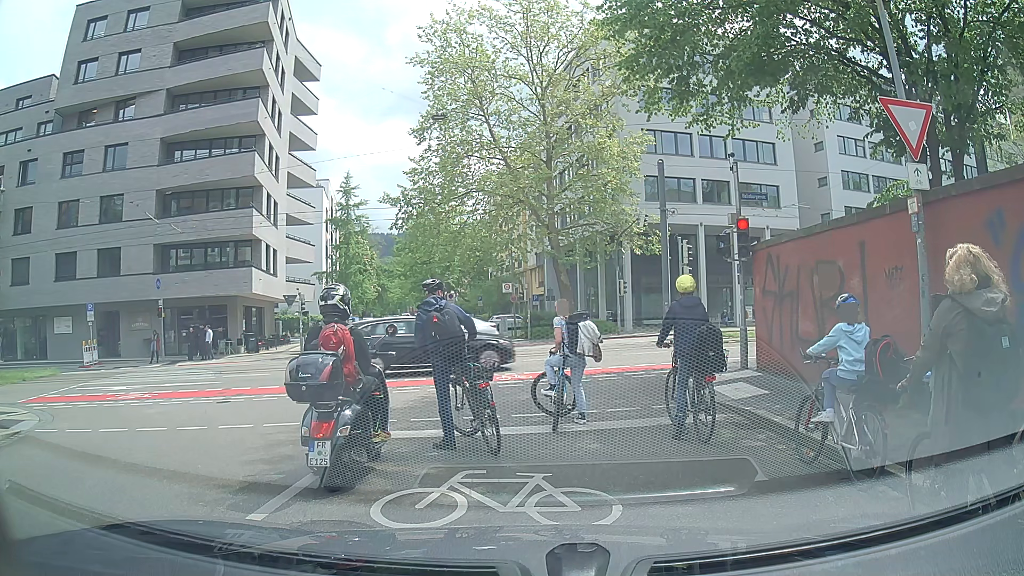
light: Day
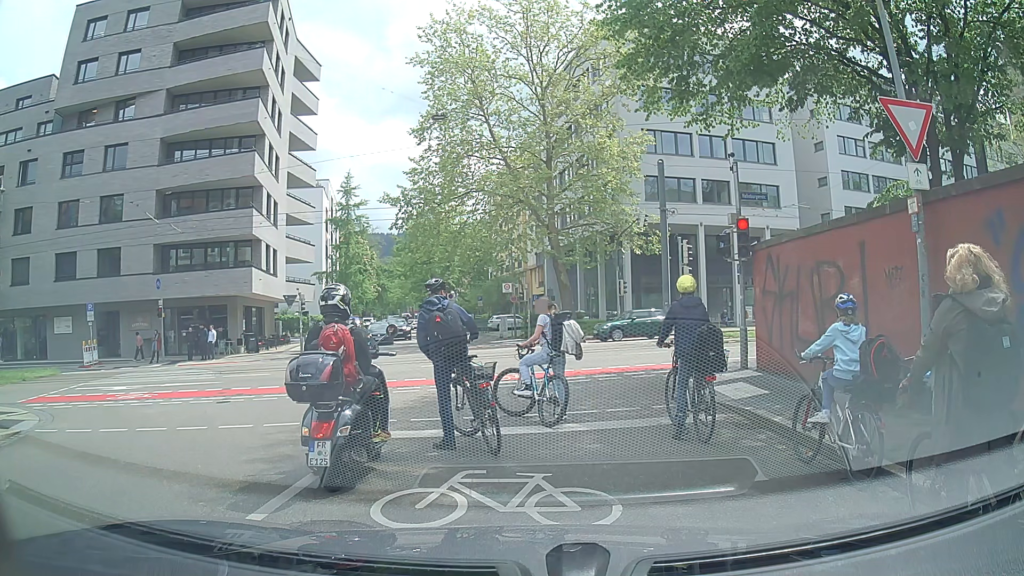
(0.0, 0.0) m; 0°
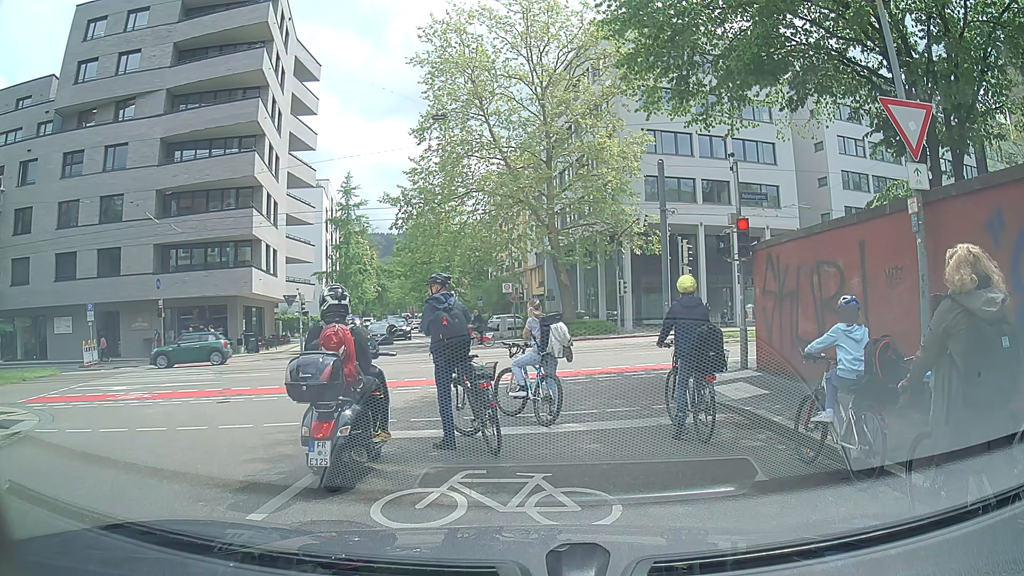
(0.0, 0.0) m; 0°
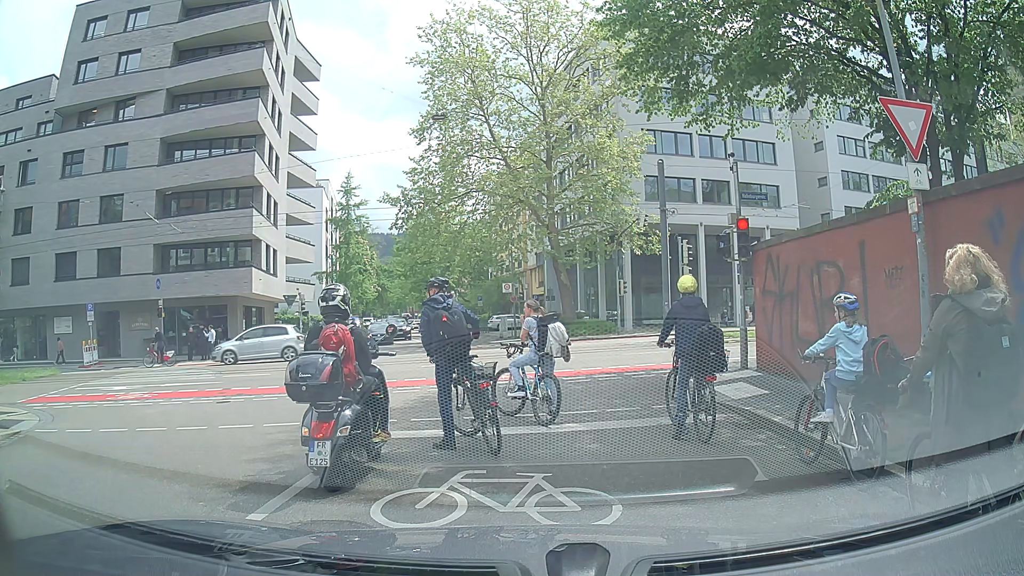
(0.0, 0.0) m; 0°
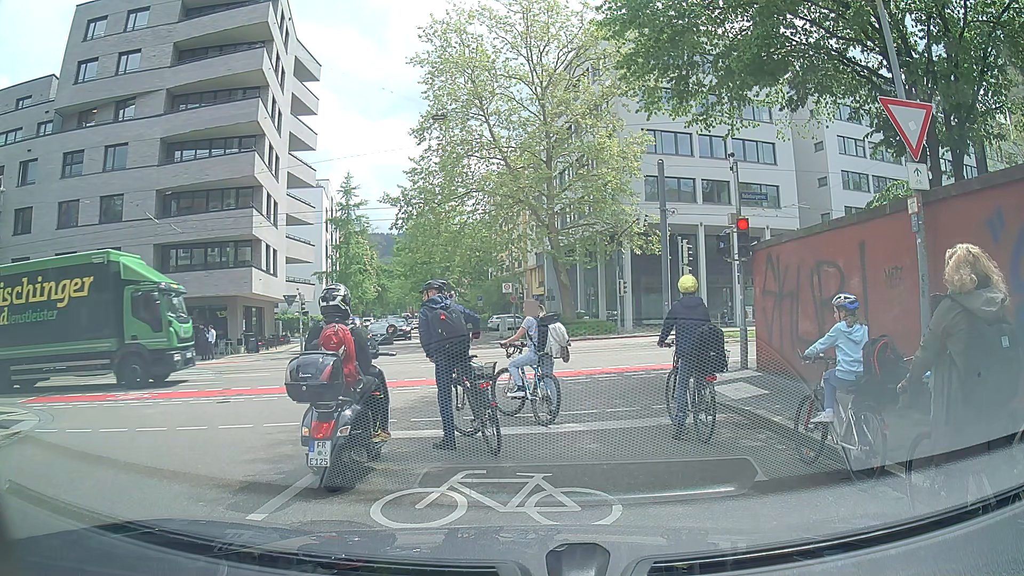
(0.0, 0.0) m; 0°
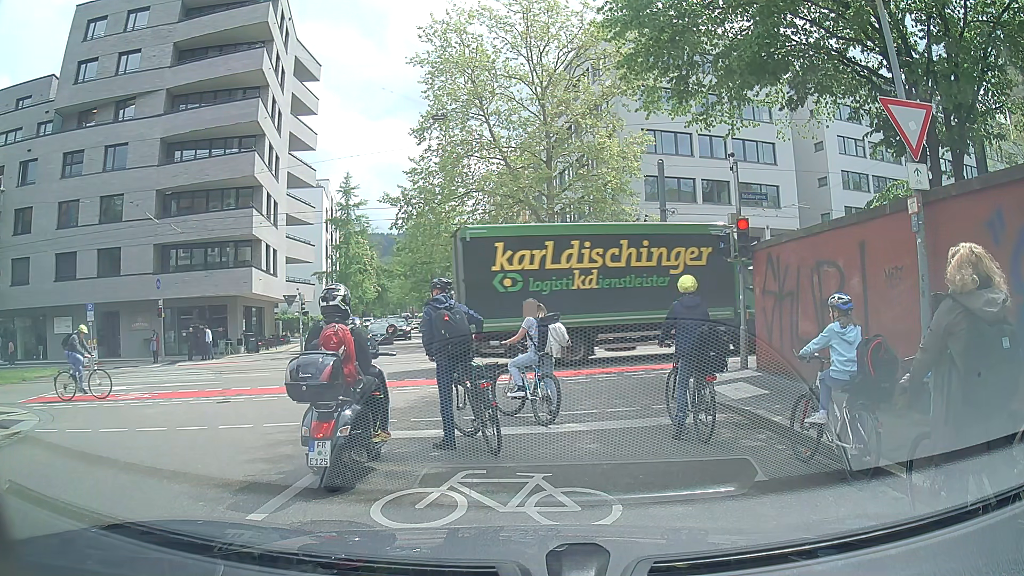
(0.0, 0.0) m; 0°
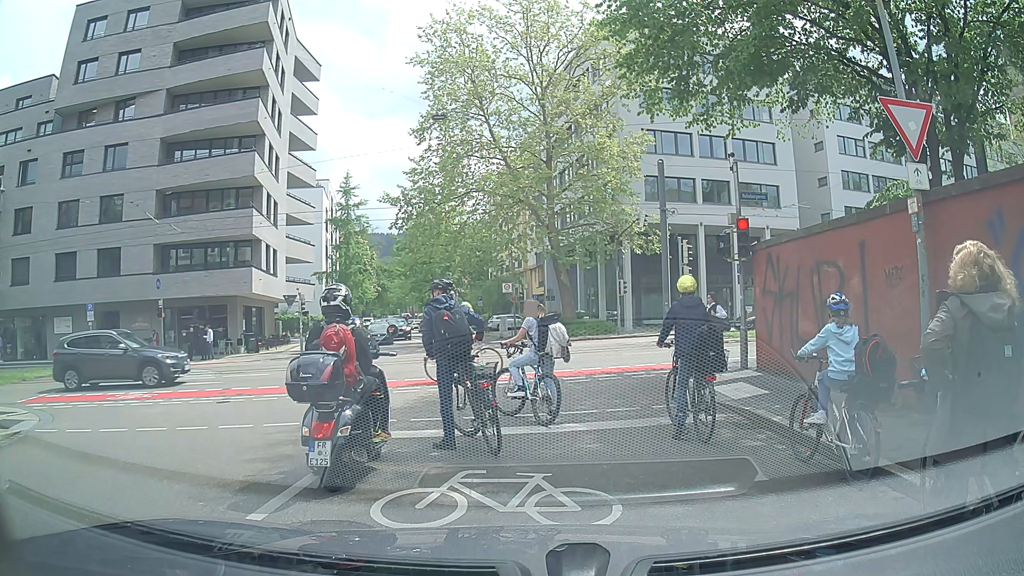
(0.0, 0.0) m; 0°
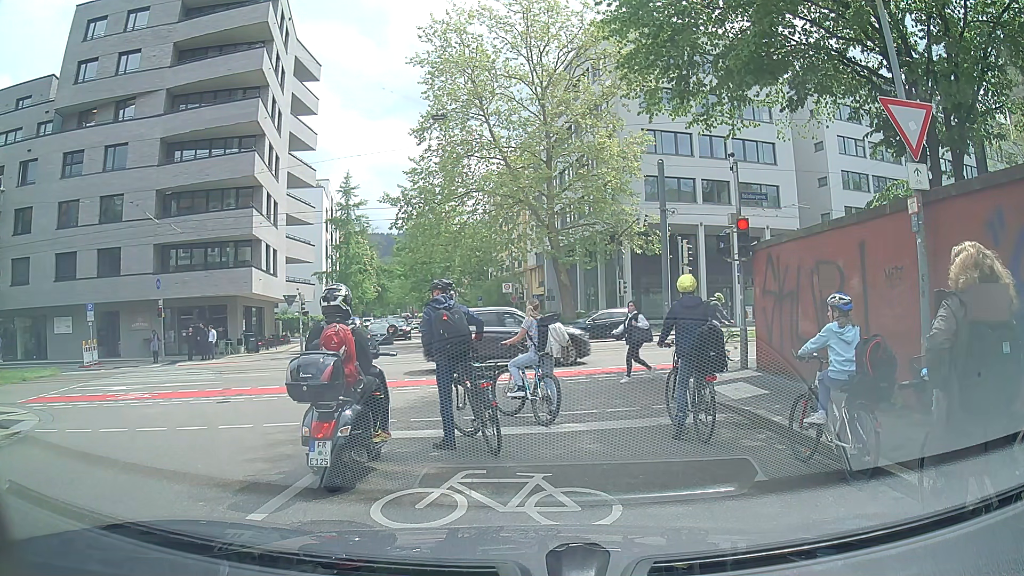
(0.0, 0.0) m; 0°
